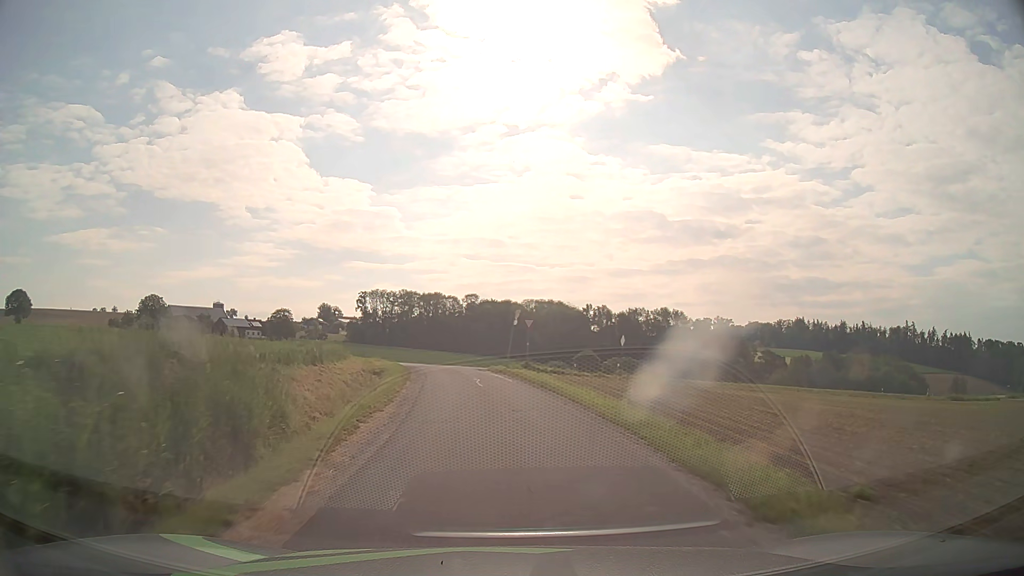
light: Day
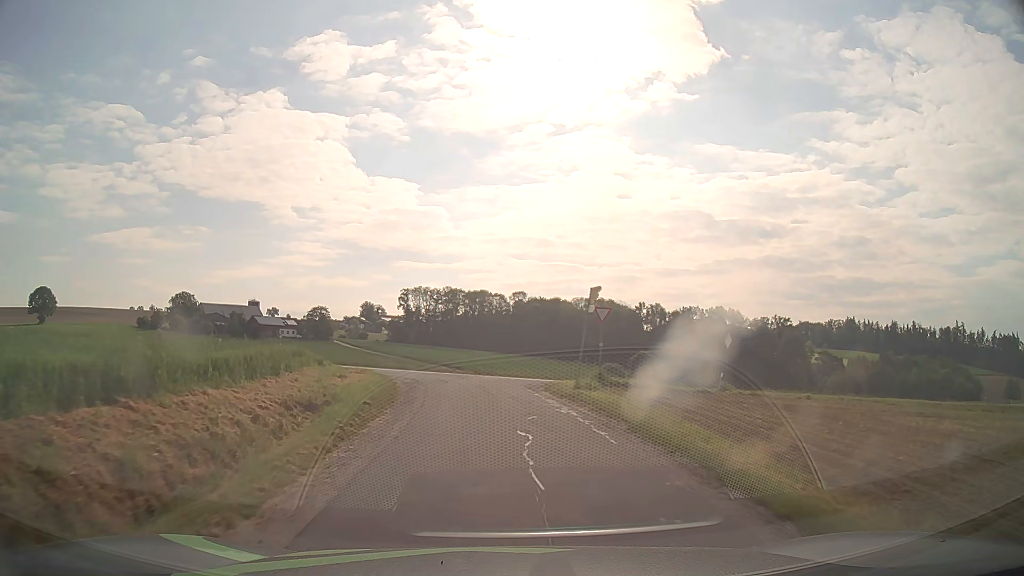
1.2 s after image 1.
(-0.5, +14.0) m; -4°
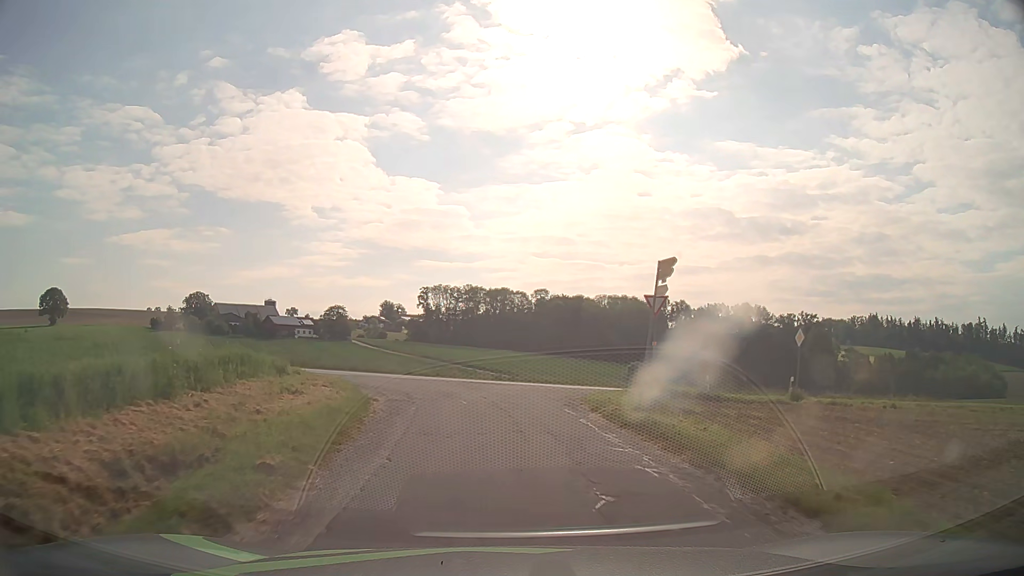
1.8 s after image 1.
(-0.1, +6.3) m; -2°
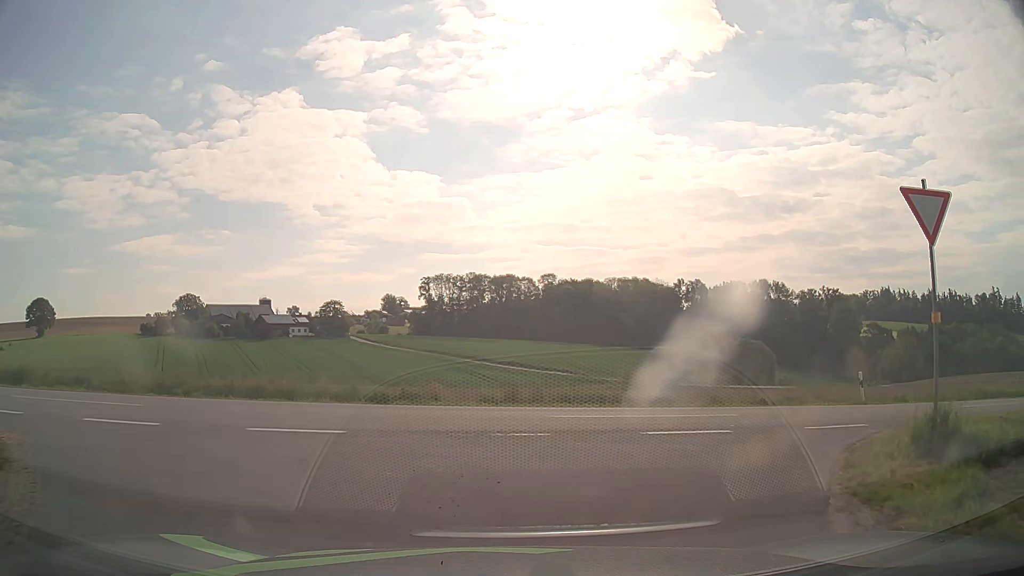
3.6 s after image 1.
(-0.2, +14.6) m; -2°
